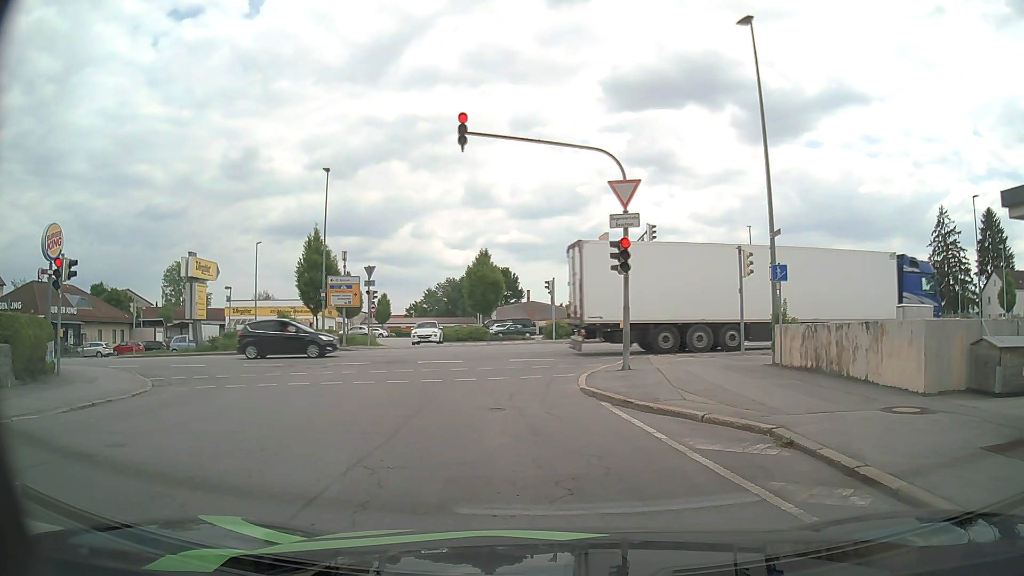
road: residential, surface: asphalt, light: Day
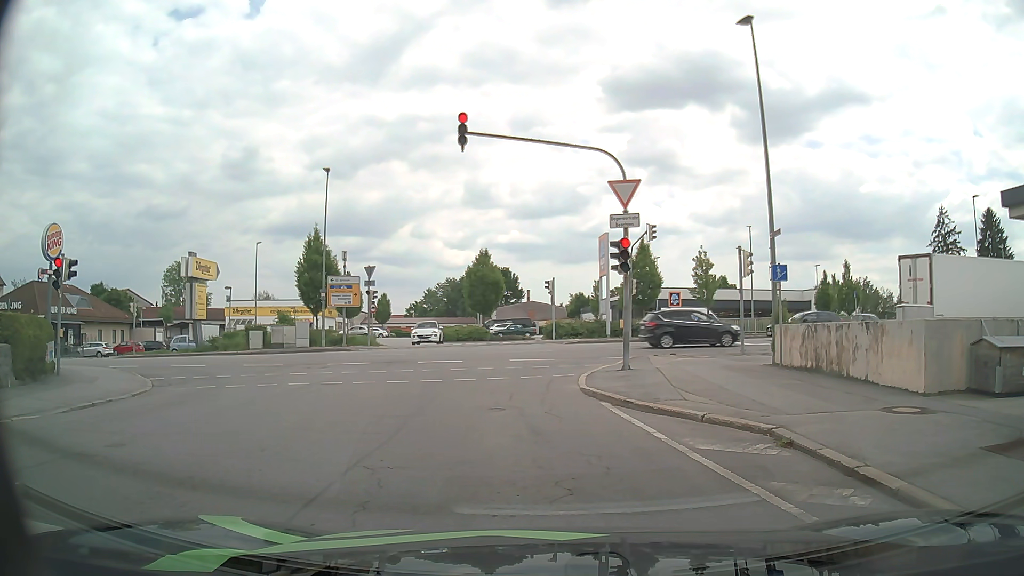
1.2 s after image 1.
(0.0, 0.0) m; 0°
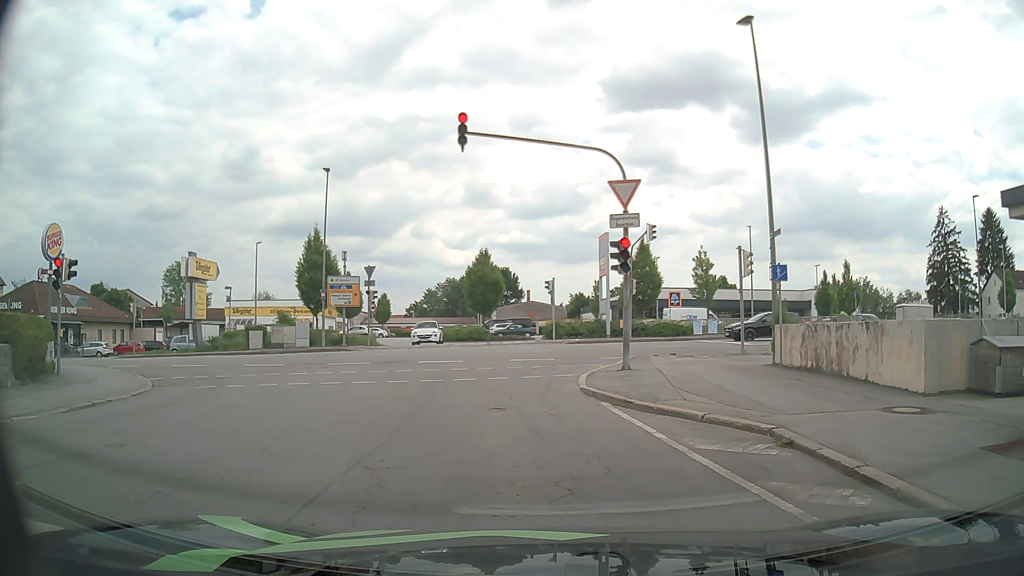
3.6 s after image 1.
(0.0, 0.0) m; 0°
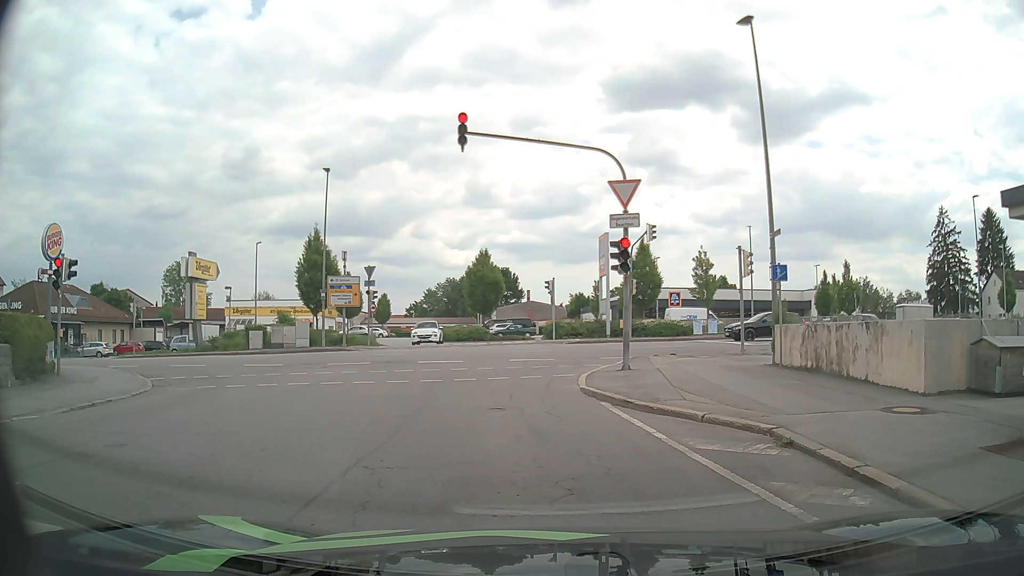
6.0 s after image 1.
(0.0, 0.0) m; 0°
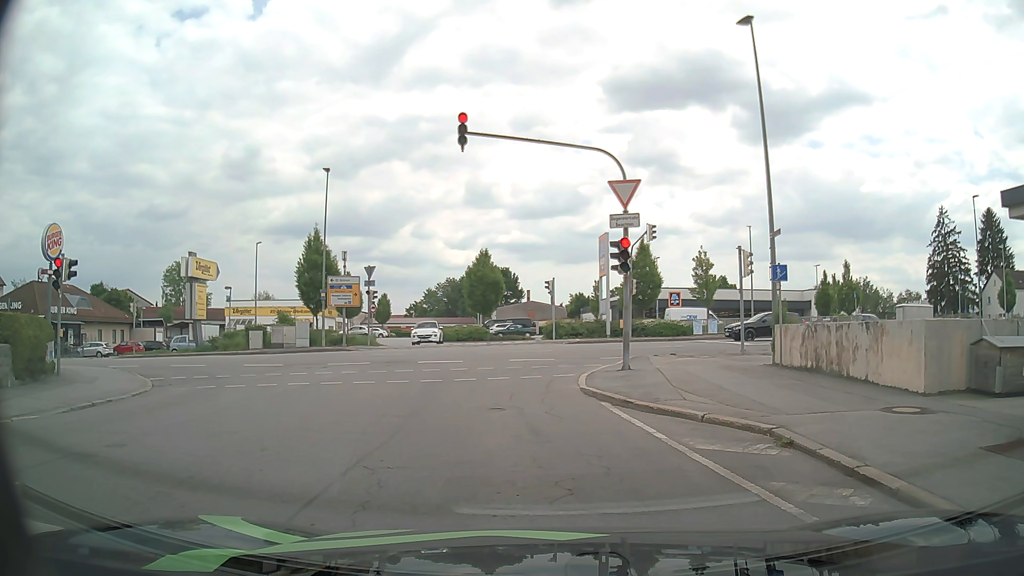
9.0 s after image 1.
(0.0, 0.0) m; 0°
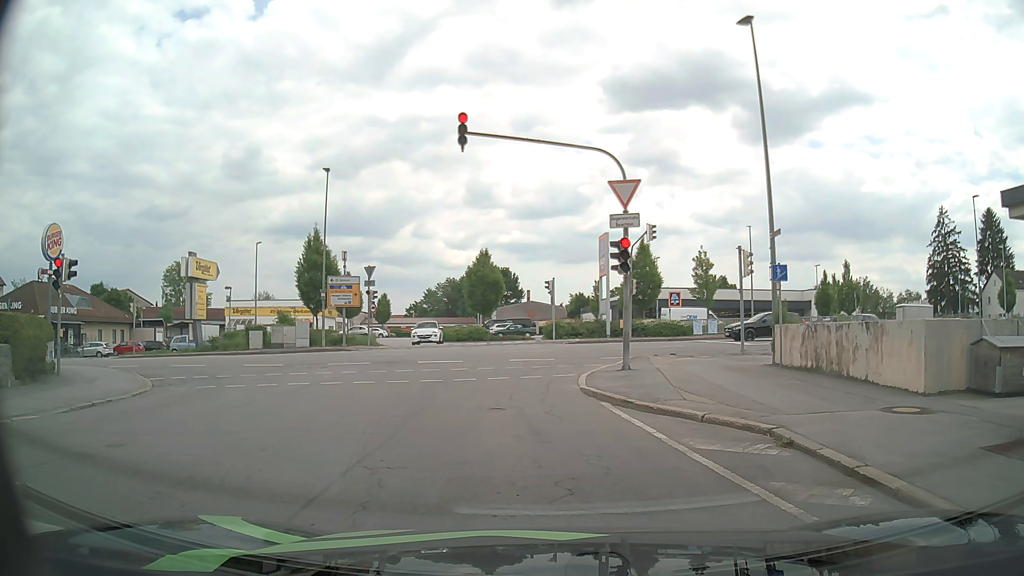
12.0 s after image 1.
(0.0, 0.0) m; 0°
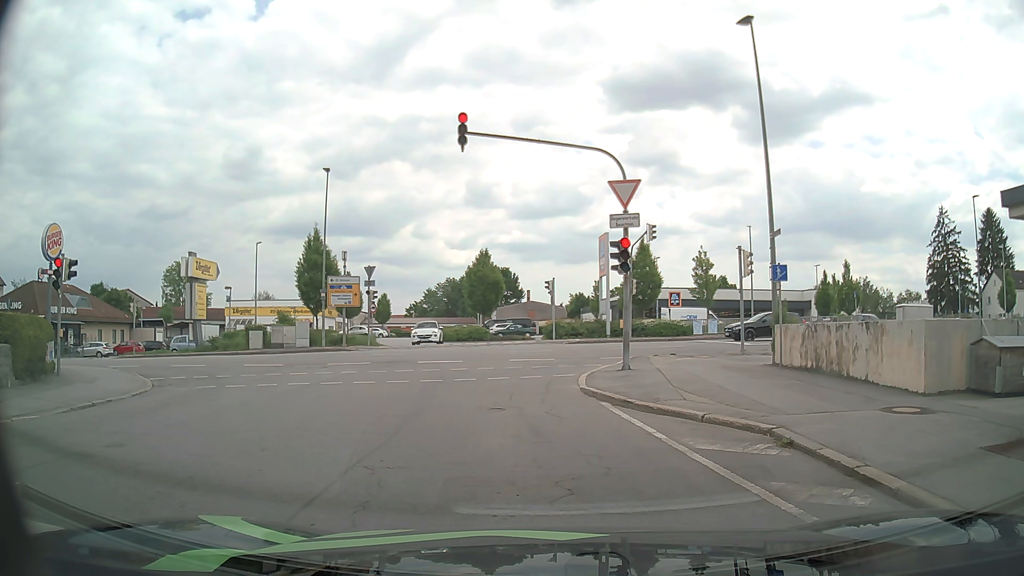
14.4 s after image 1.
(0.0, 0.0) m; 0°
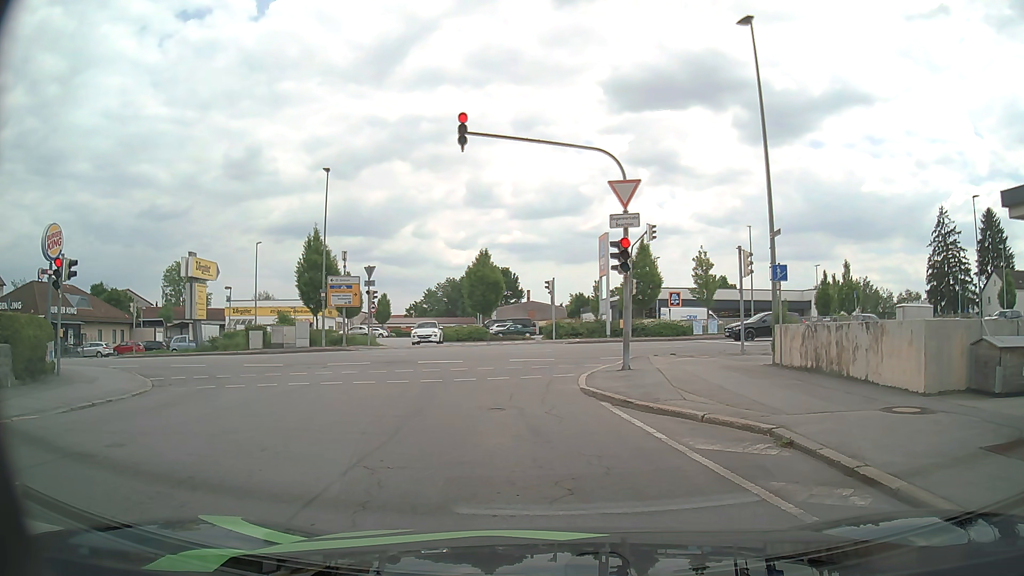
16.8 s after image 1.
(0.0, 0.0) m; 0°
(0, +10) (0, +20) (+6, +28) (+15, +30) (+25, +31) (+35, +31) (+45, +32) (+55, +32) (+65, +32) (+75, +32) m
